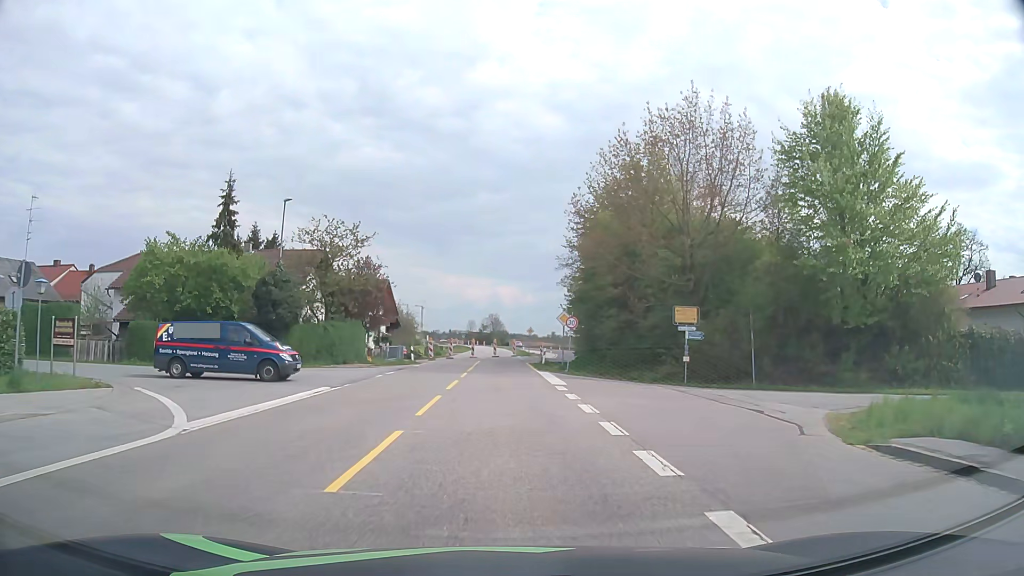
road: secondary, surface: asphalt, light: Day
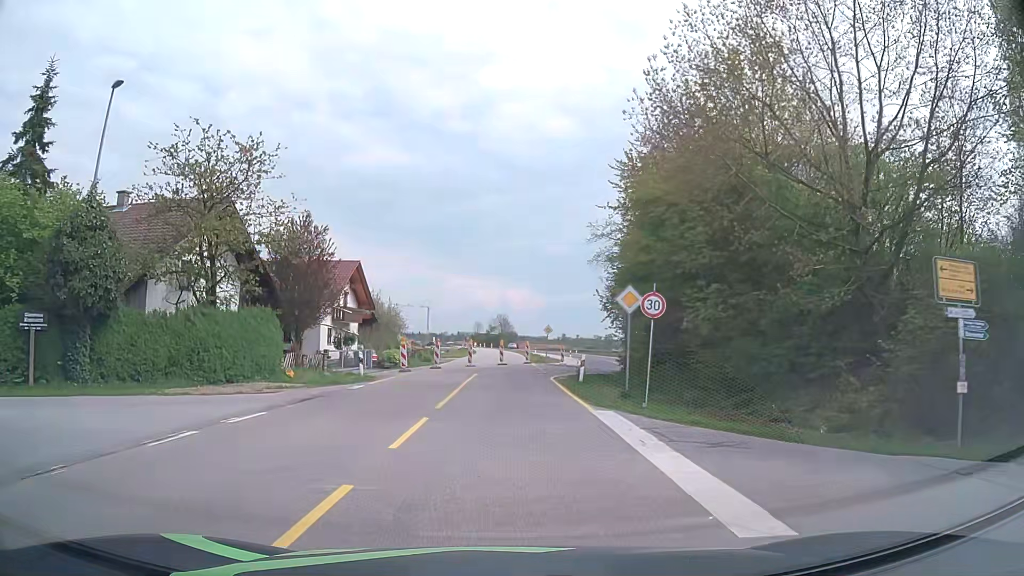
(-0.1, +16.6) m; -1°
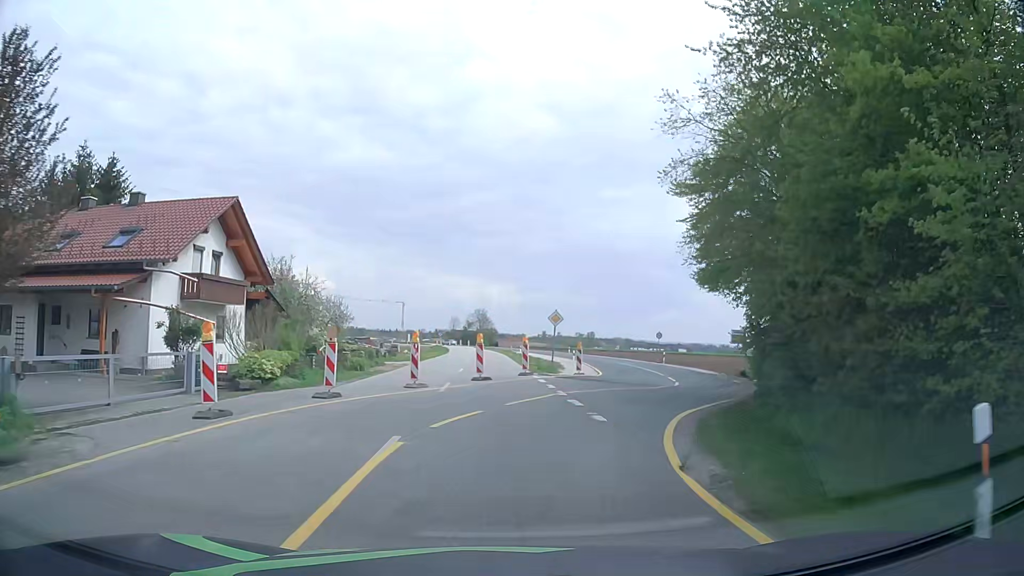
(-0.2, +21.2) m; +1°
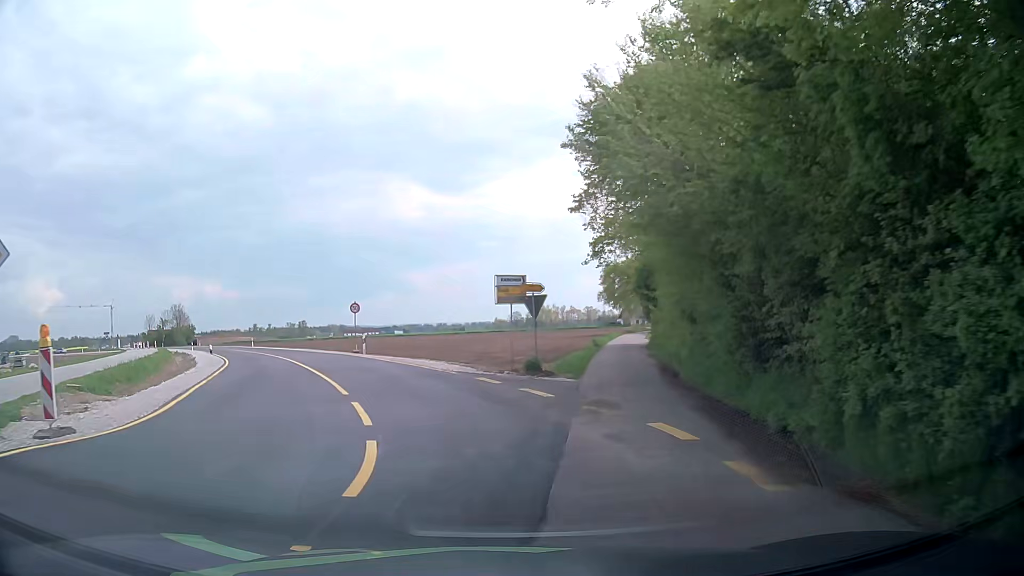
(+6.2, +23.9) m; +25°
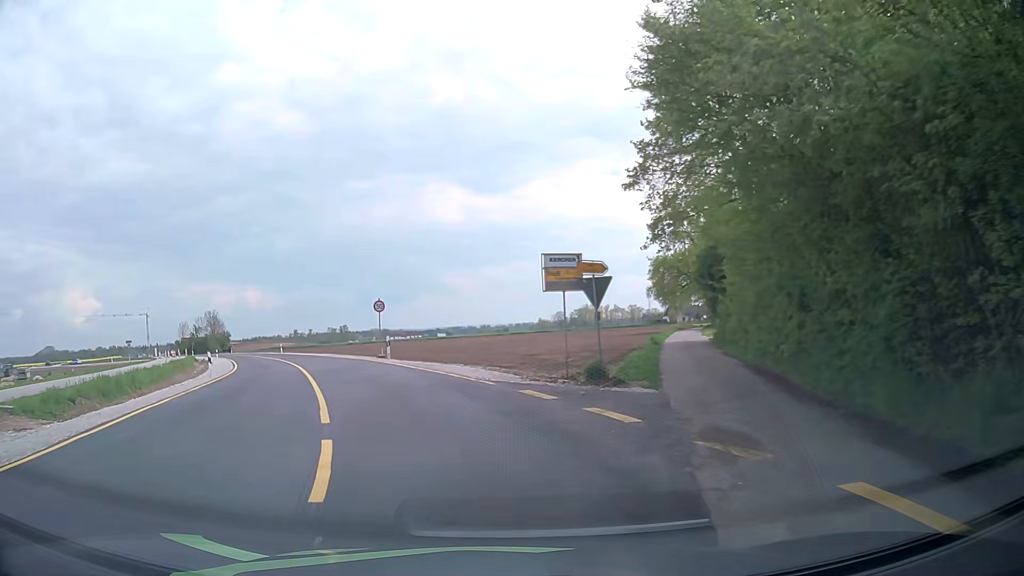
(-0.1, +5.1) m; -3°
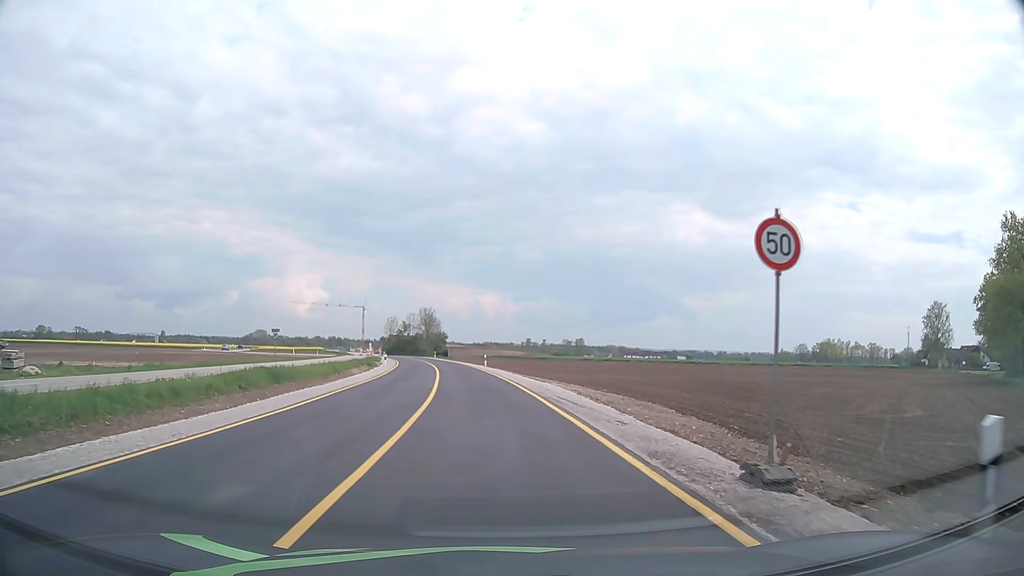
(-6.6, +26.0) m; -21°
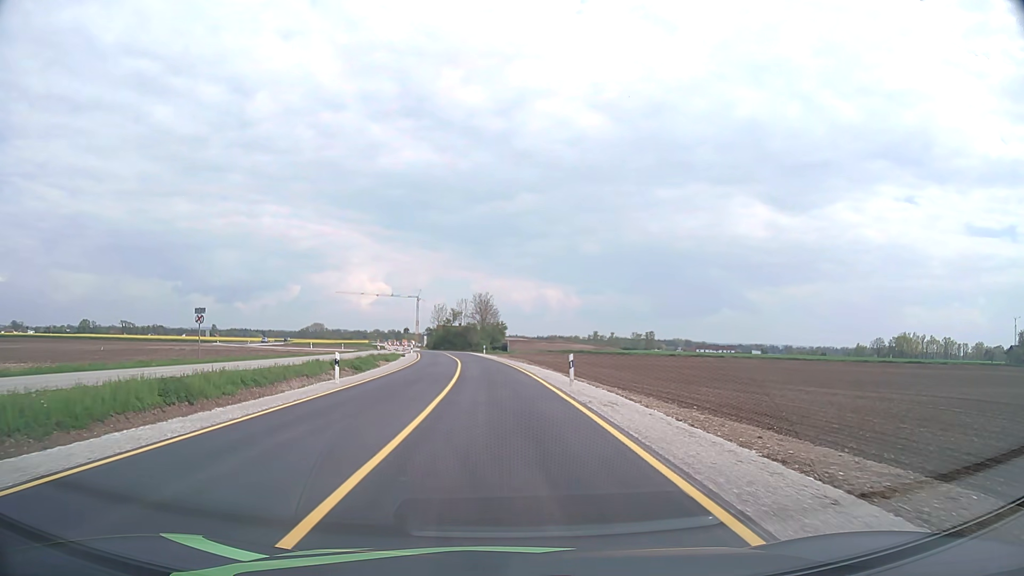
(-1.5, +30.8) m; -6°
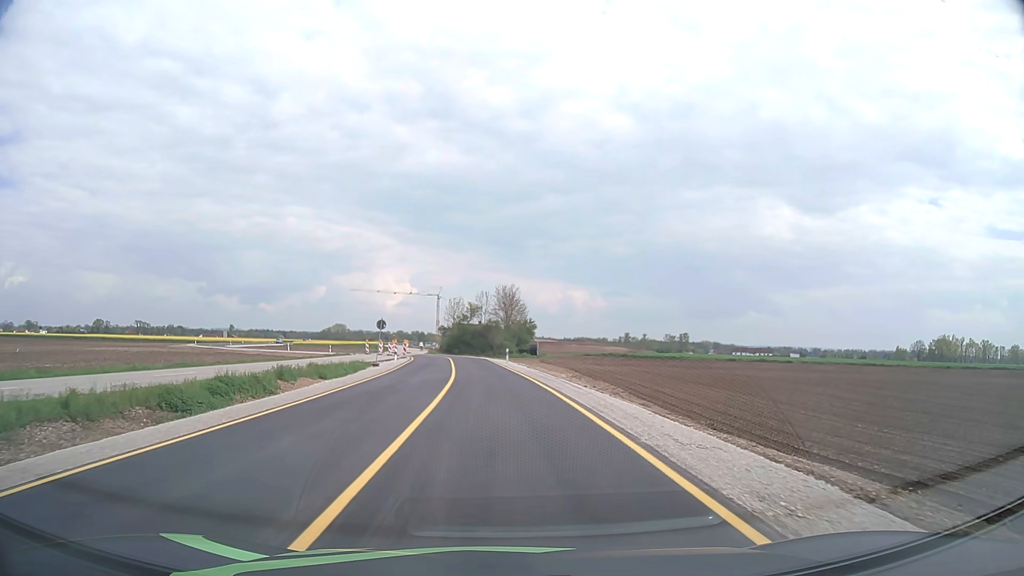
(-0.5, +25.6) m; -2°
(0, +10) (0, +20) (-1, +30) (-2, +40) (-2, +50) (-3, +60) (-6, +70) (-10, +78) (-17, +86) (-25, +92) m
